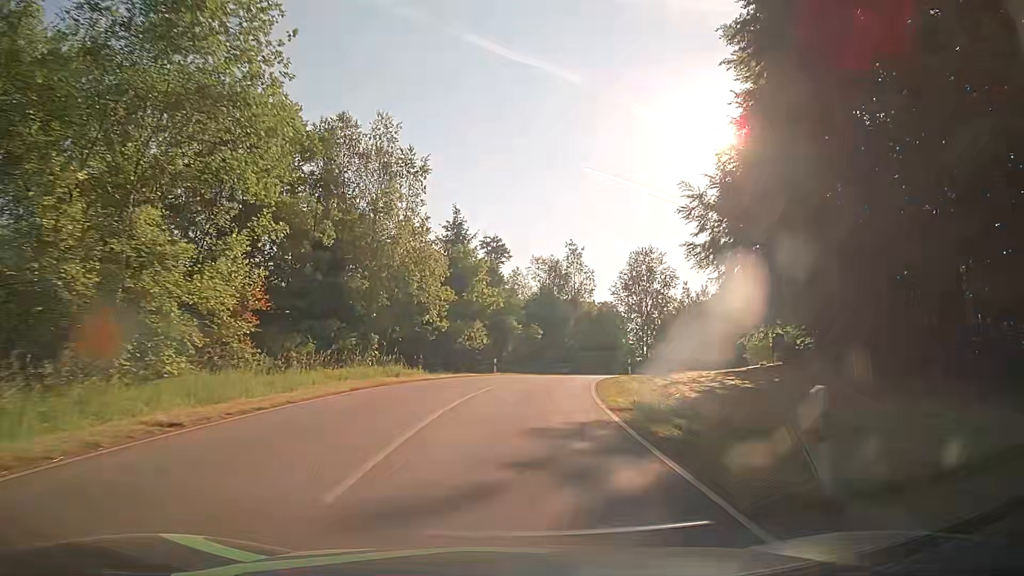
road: tertiary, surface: asphalt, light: Day
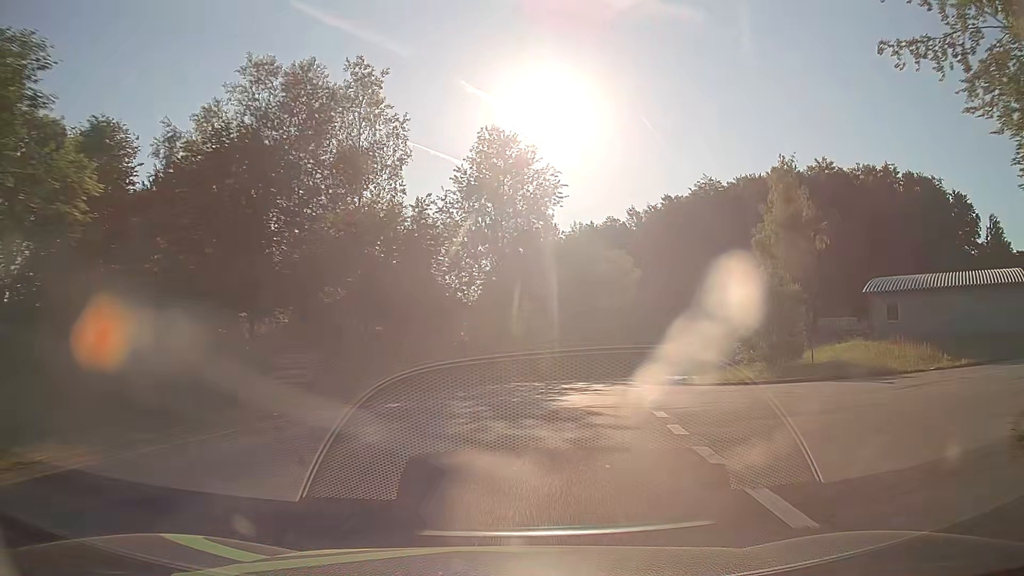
(+5.4, +45.0) m; +16°
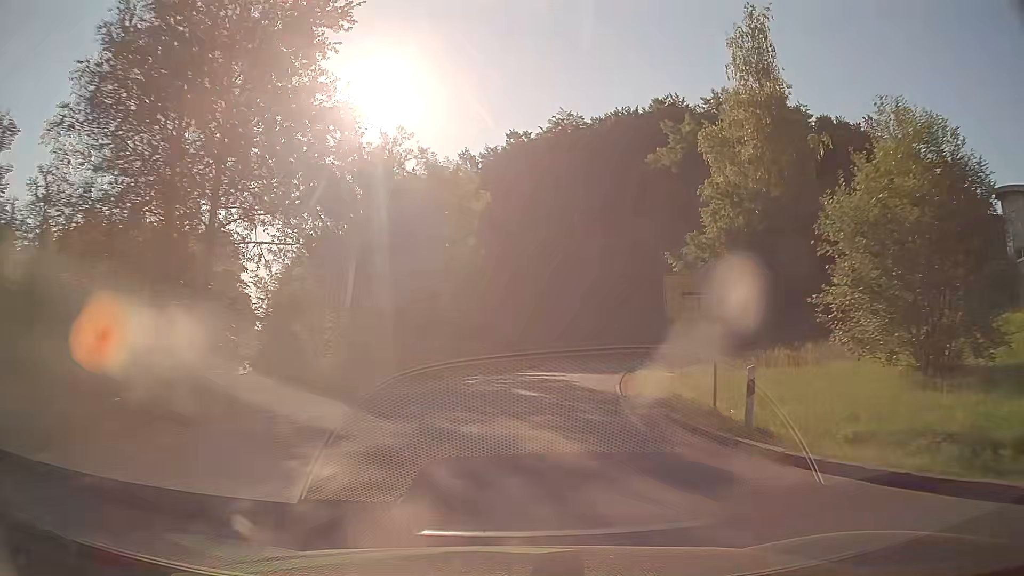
(+3.7, +27.4) m; +15°
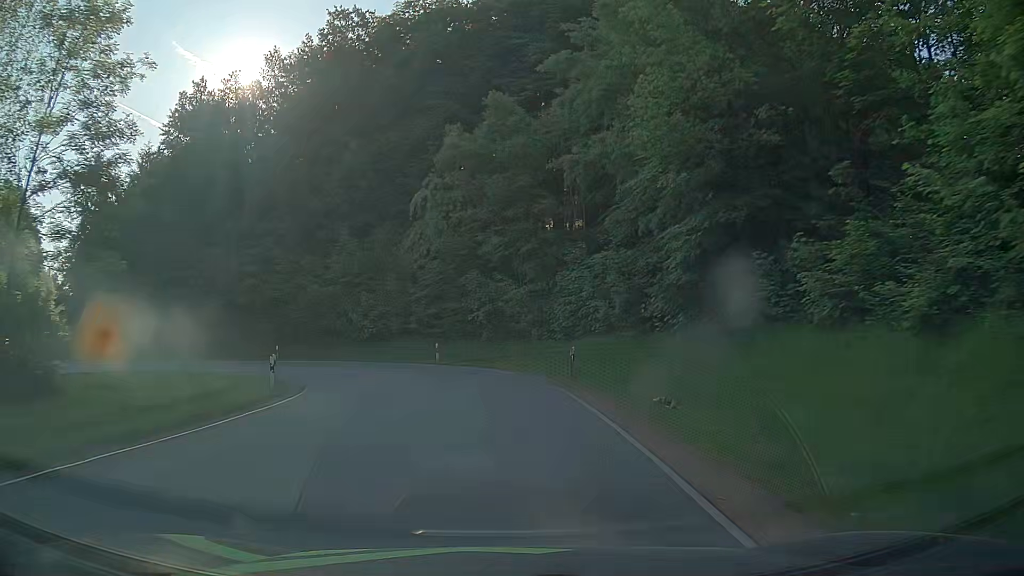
(+4.4, +34.1) m; +12°
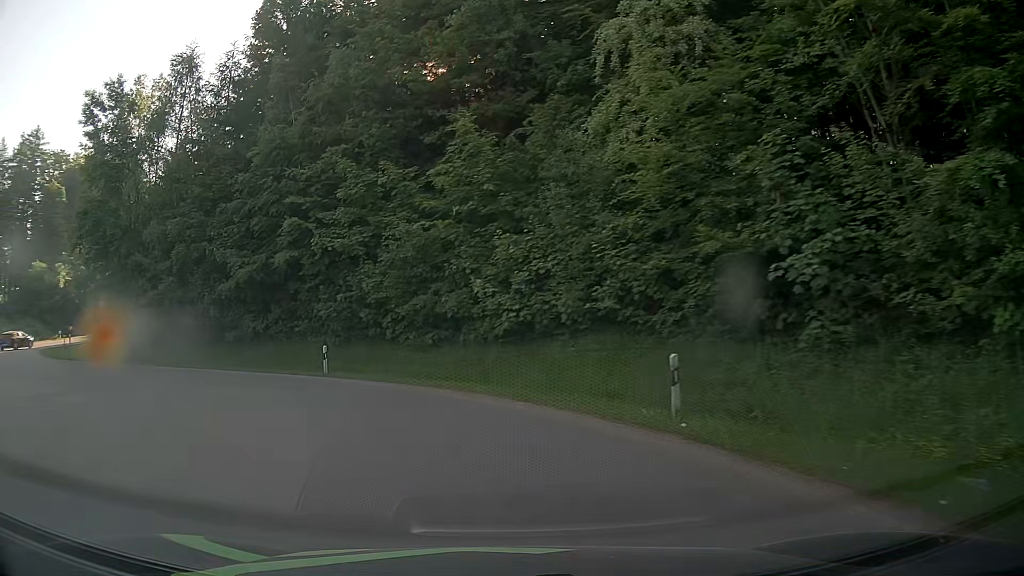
(-1.9, +25.5) m; -17°
